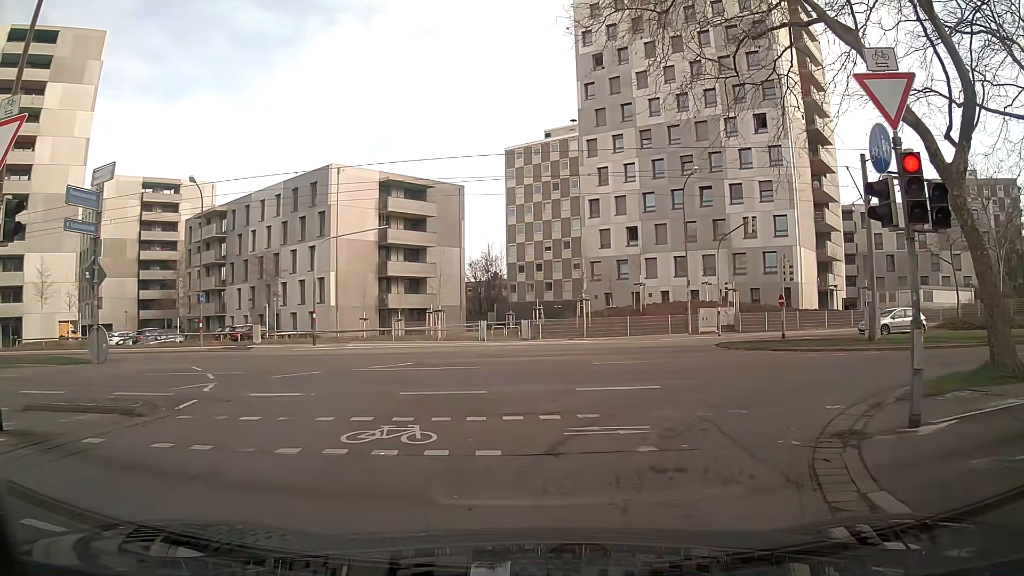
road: residential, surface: asphalt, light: Day
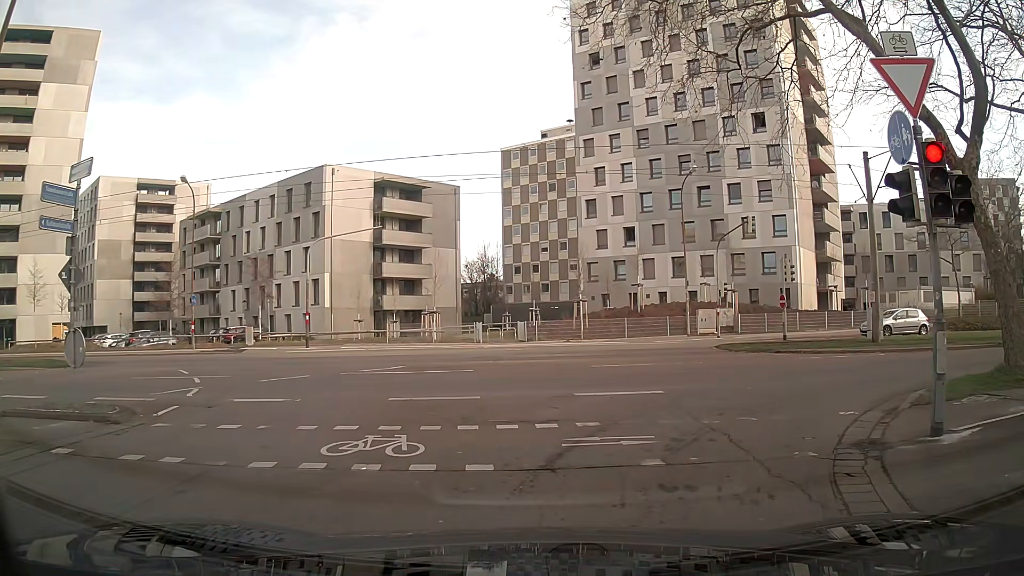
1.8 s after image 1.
(0.0, +0.6) m; 0°
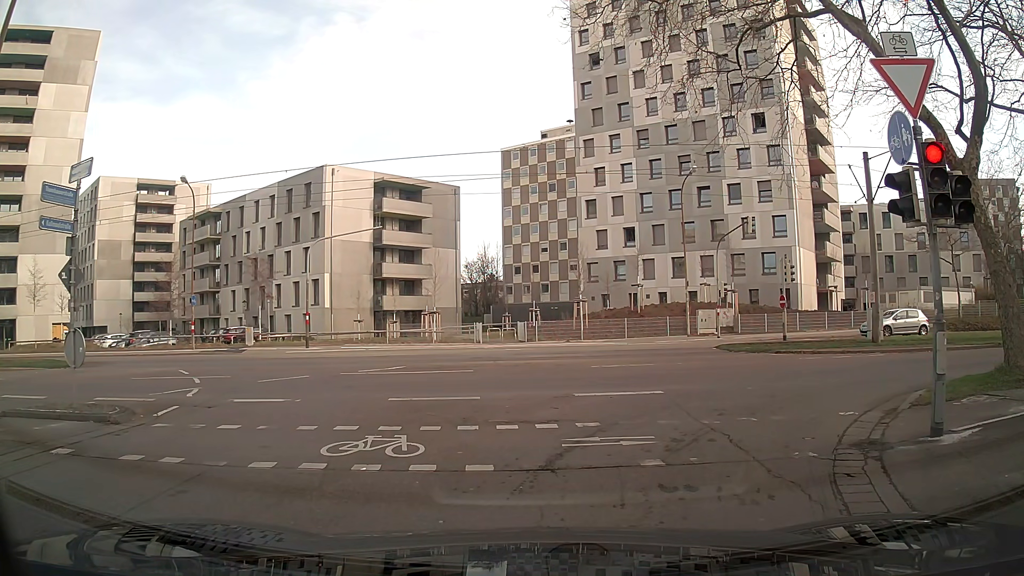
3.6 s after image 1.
(0.0, +0.1) m; 0°
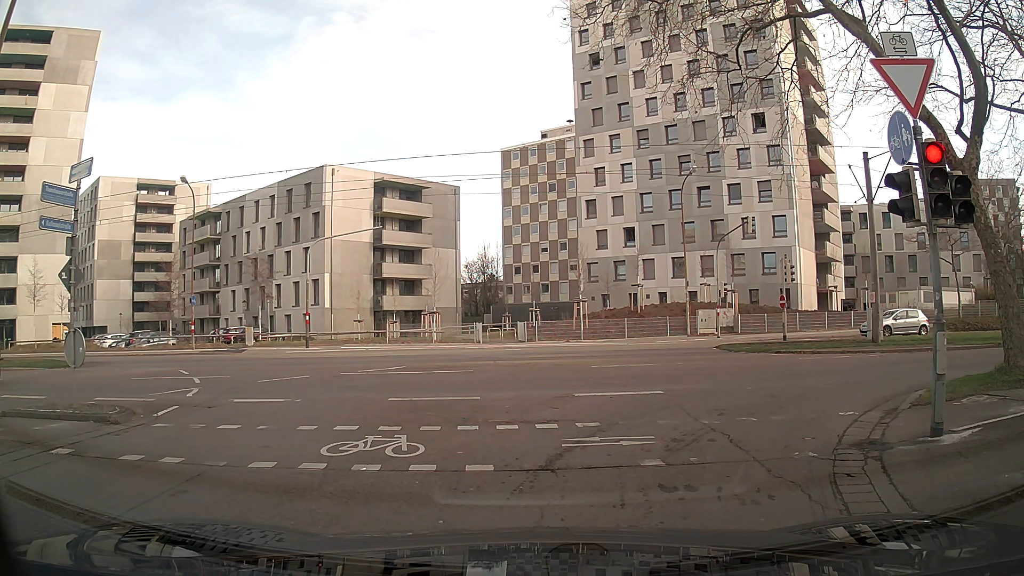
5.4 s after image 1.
(0.0, 0.0) m; 0°
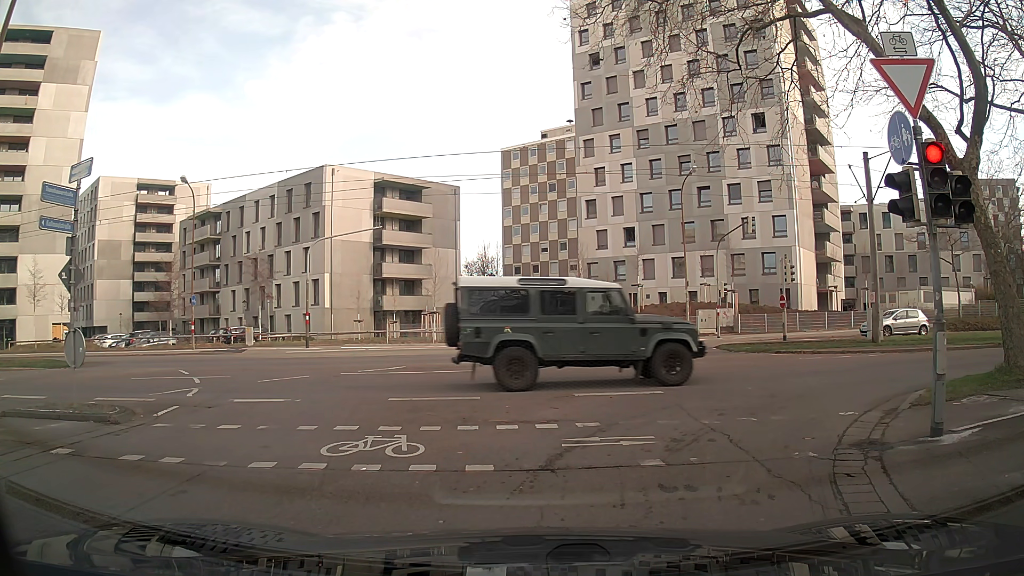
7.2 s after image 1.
(0.0, 0.0) m; 0°
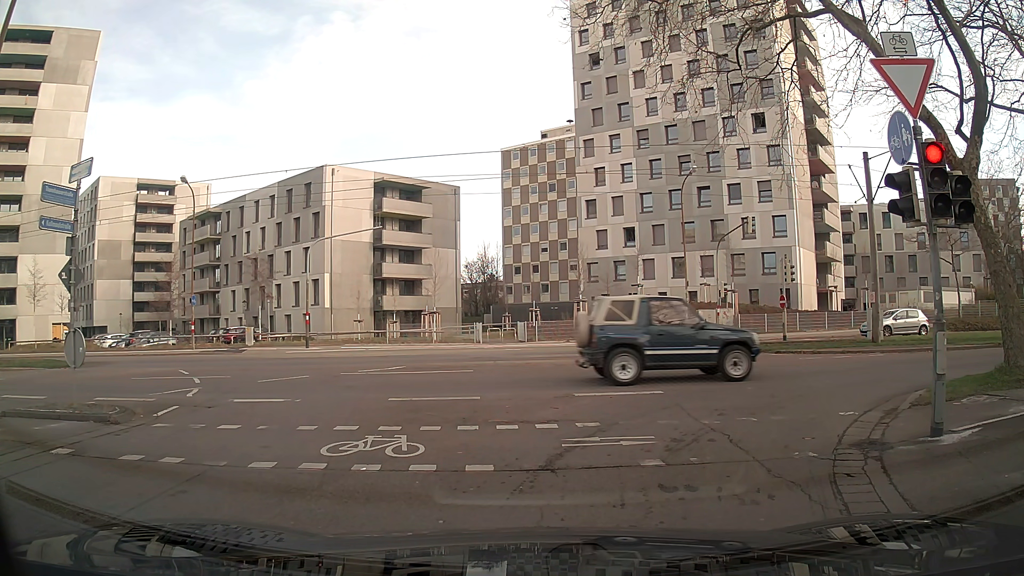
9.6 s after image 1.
(0.0, 0.0) m; 0°
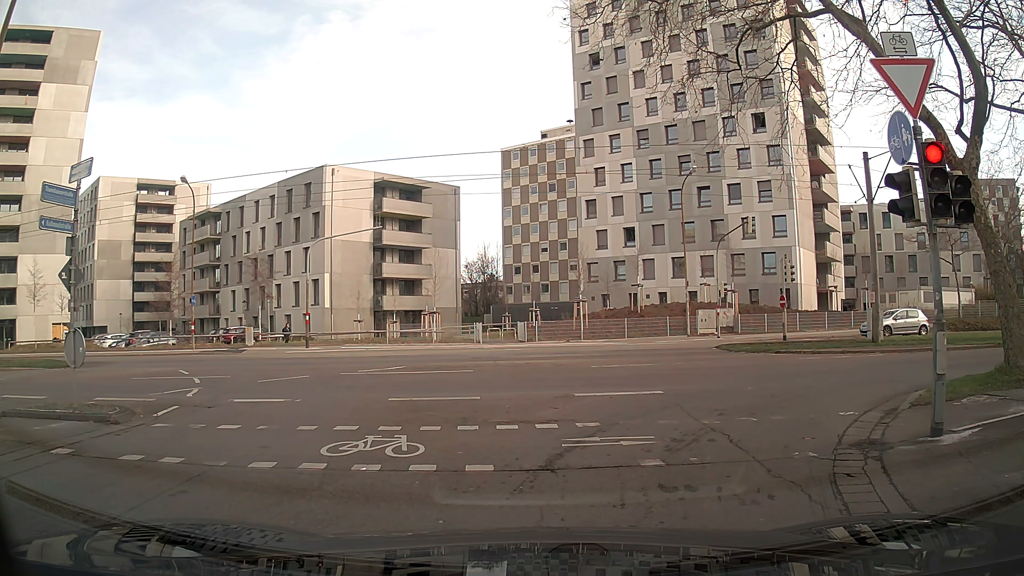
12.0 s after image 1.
(0.0, 0.0) m; 0°
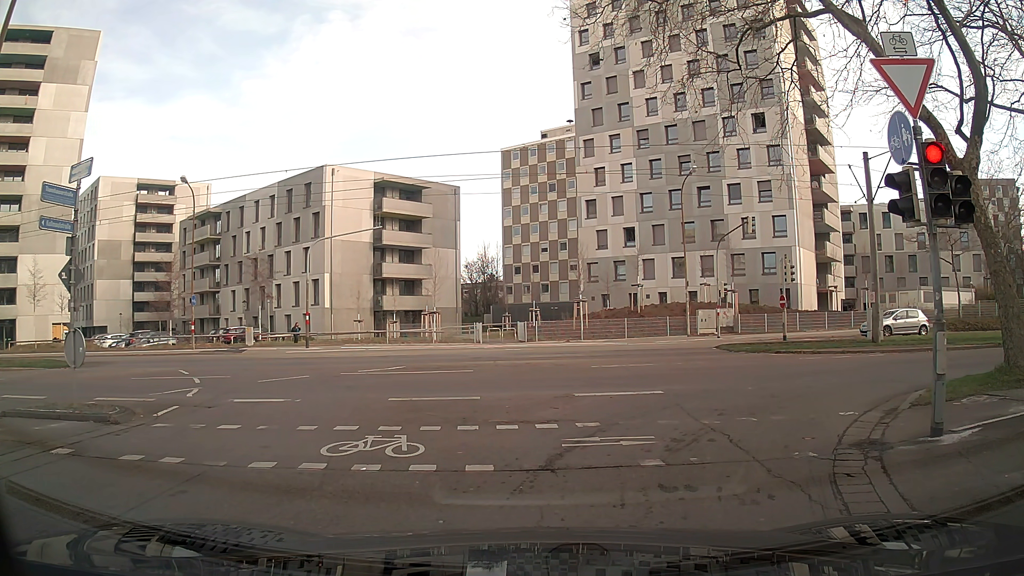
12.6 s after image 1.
(0.0, 0.0) m; 0°
